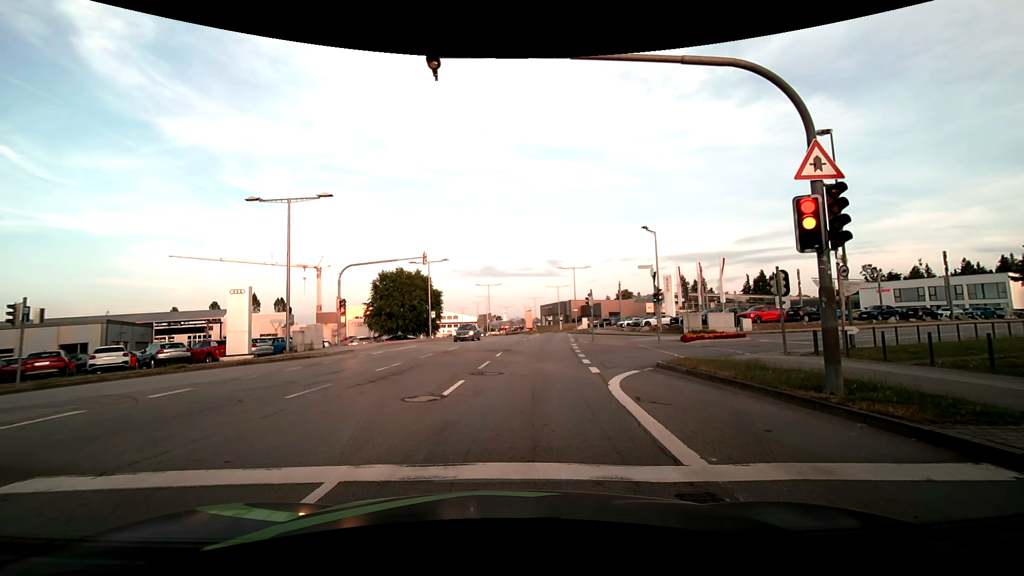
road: secondary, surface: asphalt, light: Day
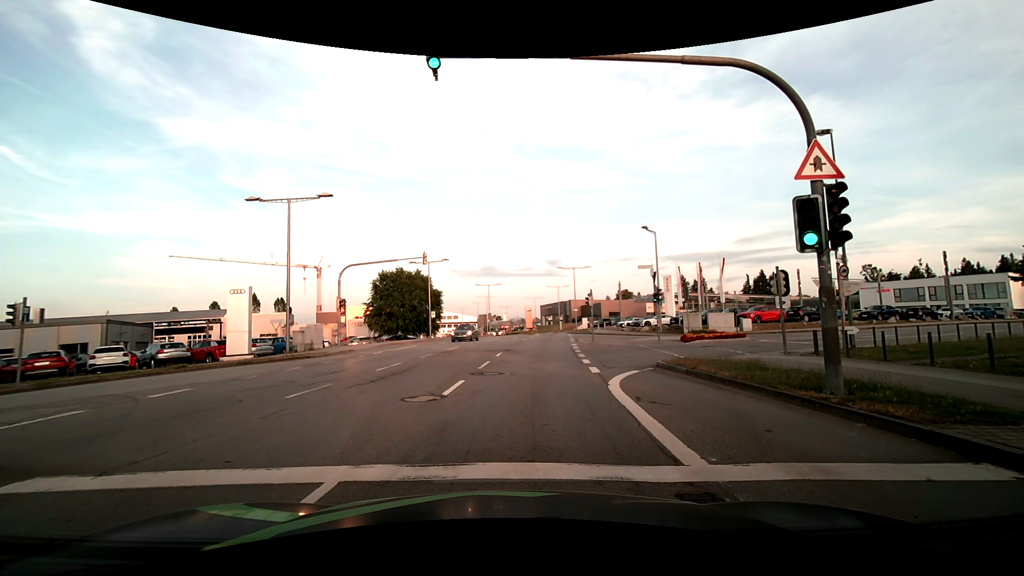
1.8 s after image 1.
(0.0, 0.0) m; 0°
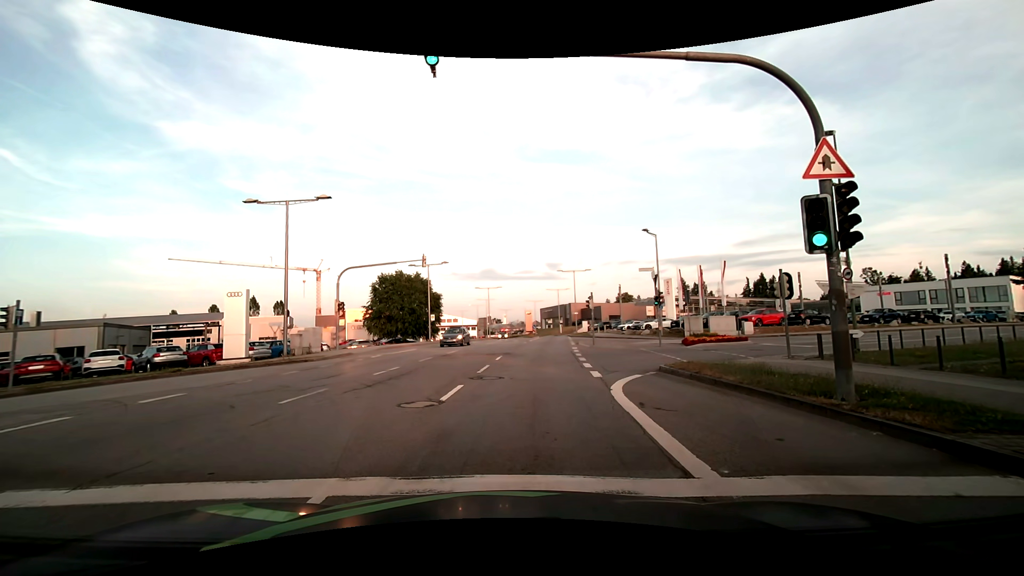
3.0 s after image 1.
(0.0, +0.3) m; 0°
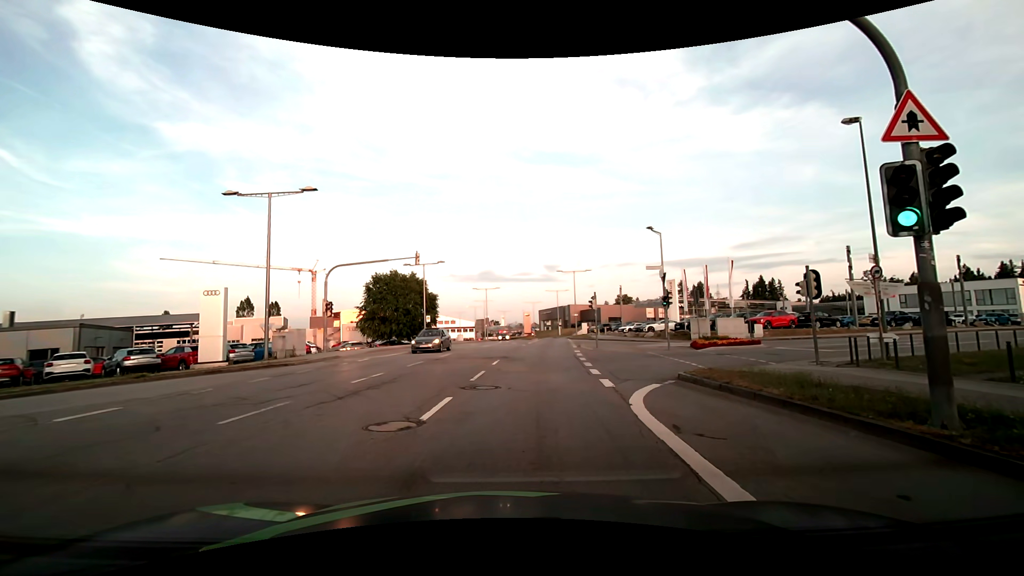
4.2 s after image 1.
(0.0, +2.1) m; 0°
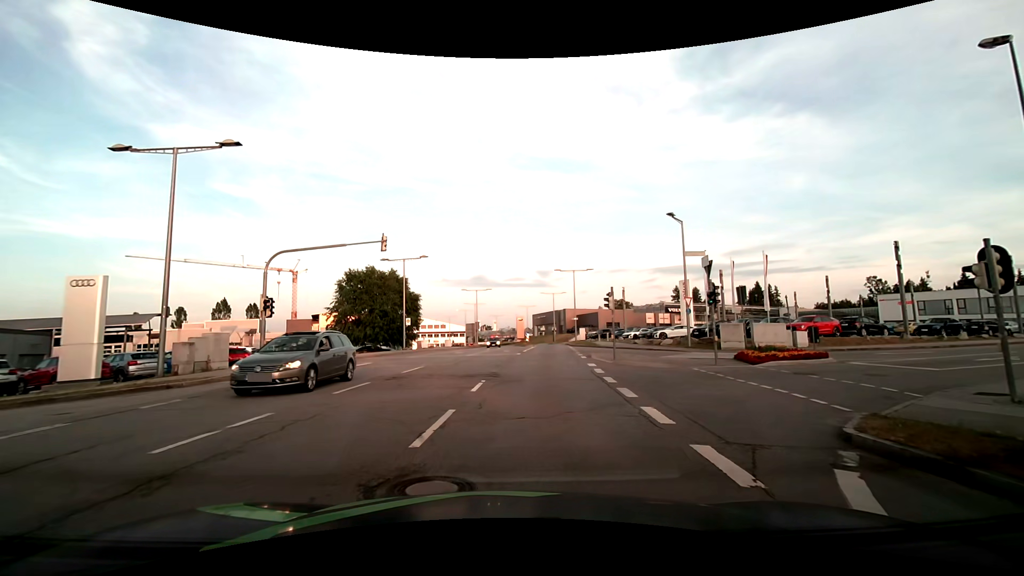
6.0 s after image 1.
(+0.1, +7.5) m; +2°
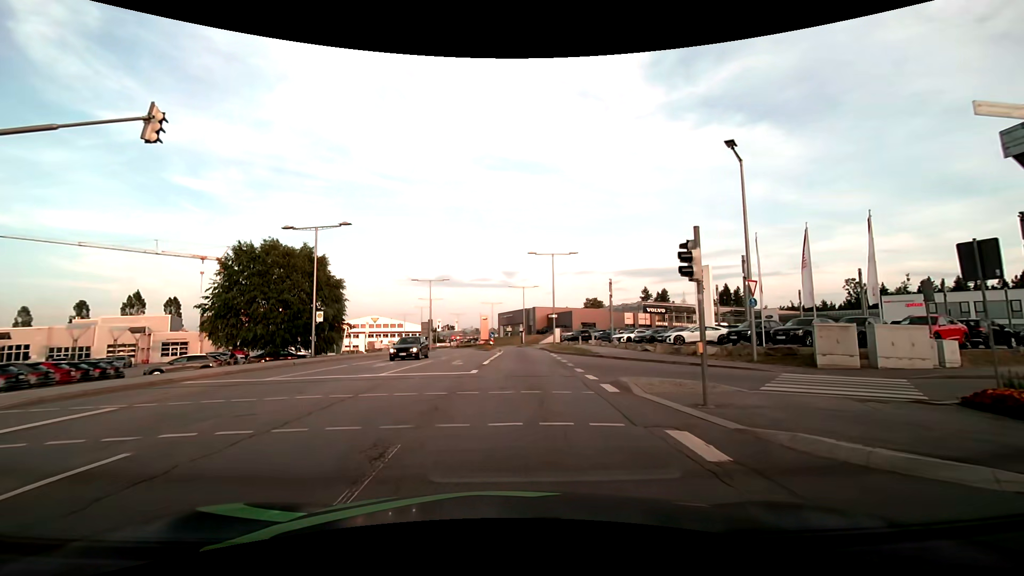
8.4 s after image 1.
(+0.4, +14.4) m; +4°
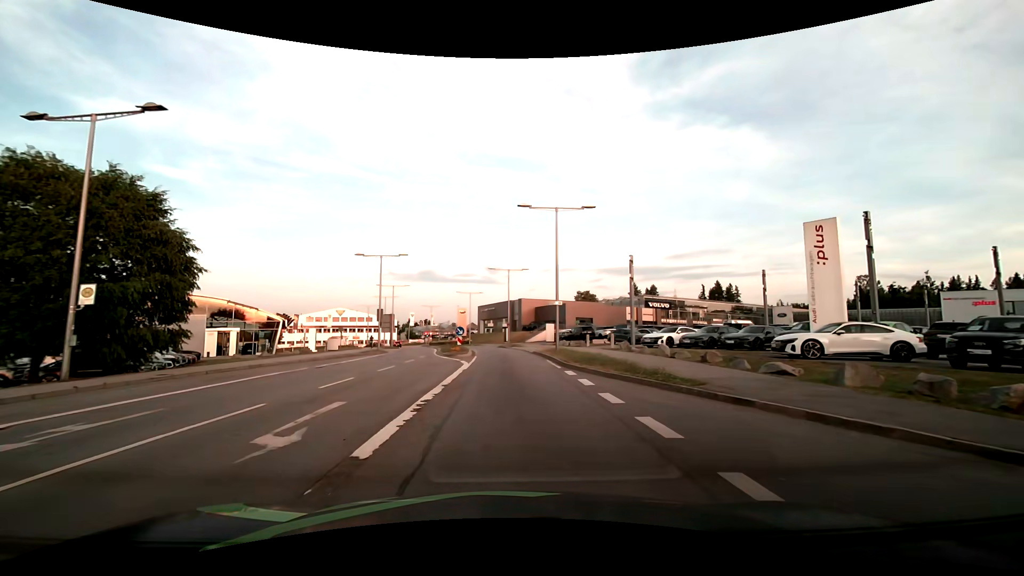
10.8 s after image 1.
(+0.2, +17.5) m; +2°
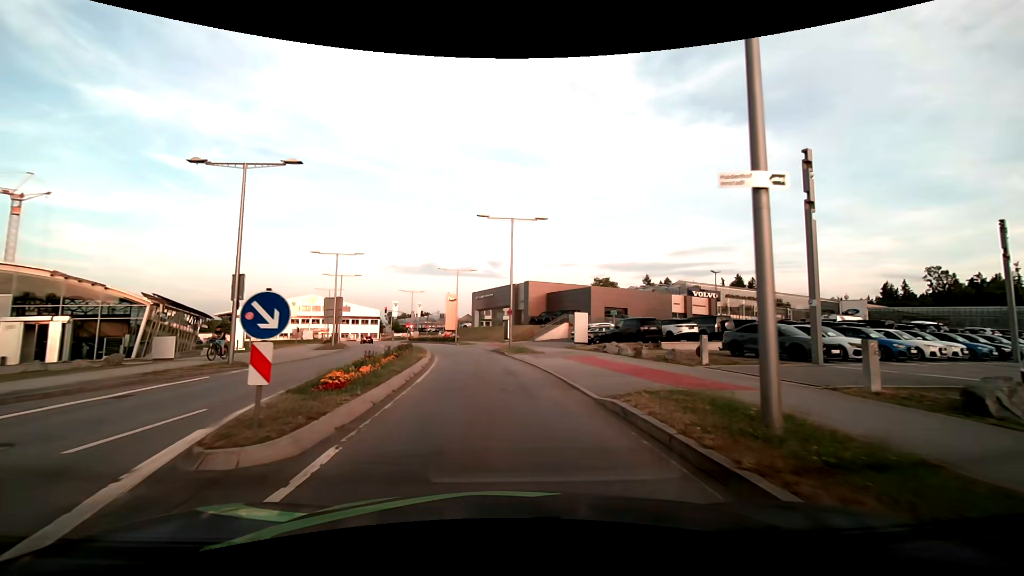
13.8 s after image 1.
(+0.1, +25.0) m; 0°
(0, +10) (-1, +20) (-2, +30) (-5, +40) (-8, +49) (-11, +58) (-15, +68) (-19, +77) (-23, +86) (-27, +95) m
